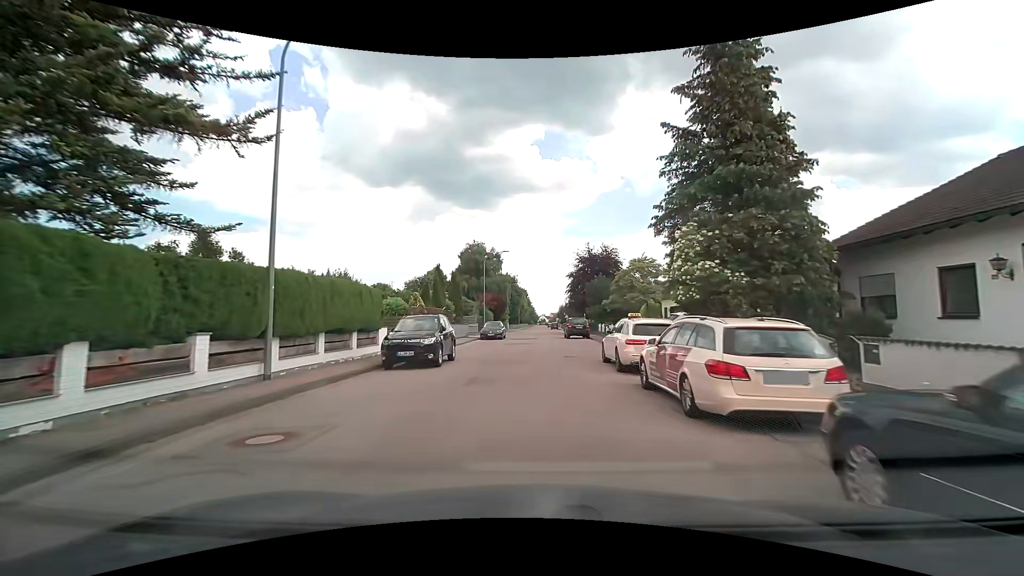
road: residential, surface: asphalt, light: Day
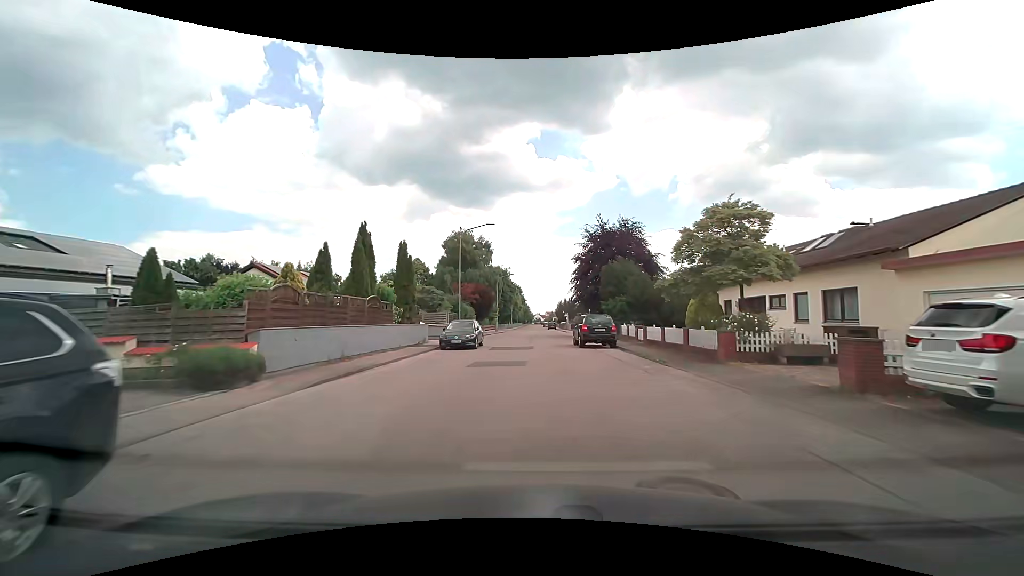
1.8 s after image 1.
(0.0, +15.3) m; 0°
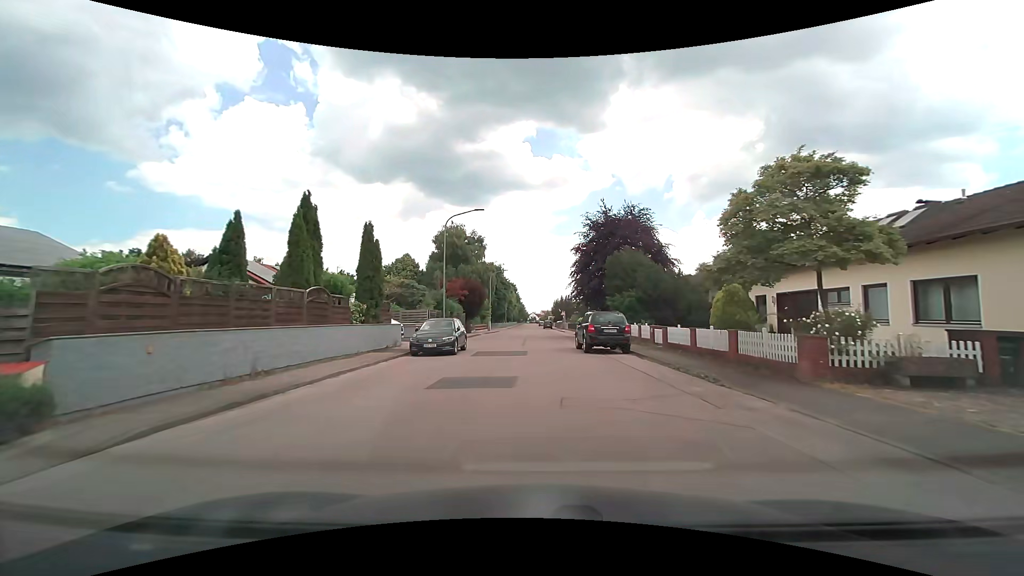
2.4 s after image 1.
(0.0, +5.0) m; 0°
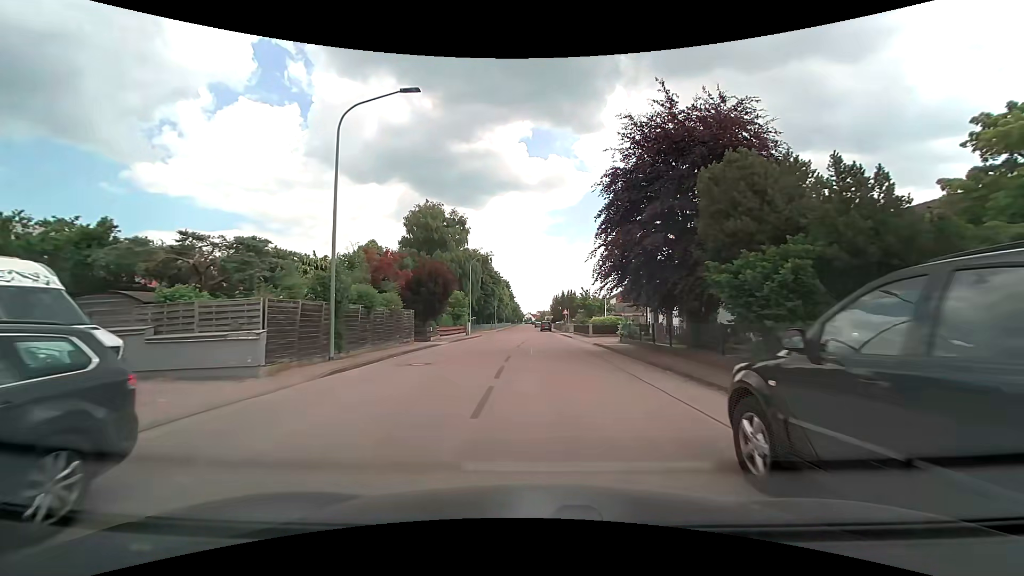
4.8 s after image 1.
(+0.3, +19.3) m; +1°
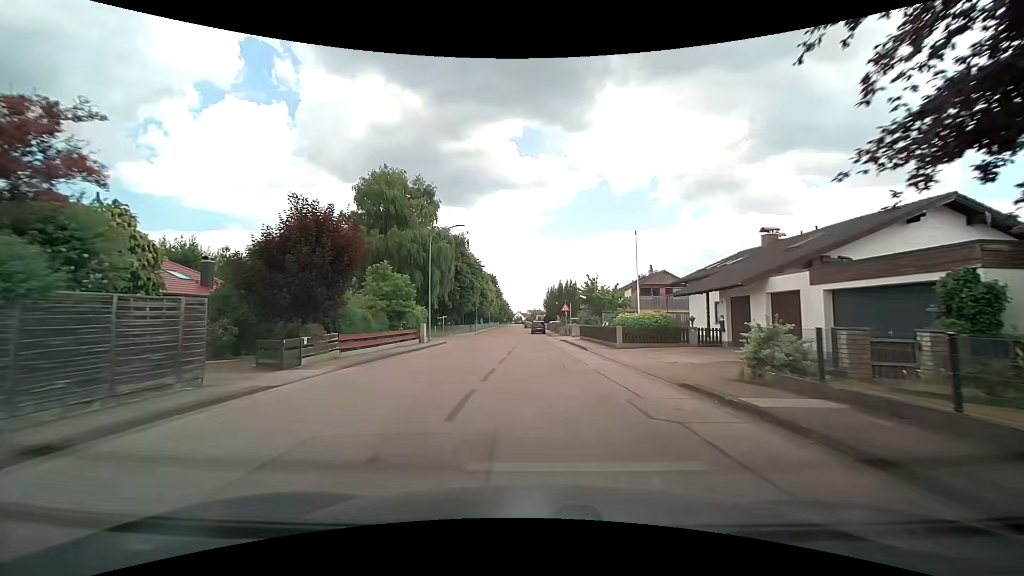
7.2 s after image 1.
(+0.1, +18.4) m; +1°
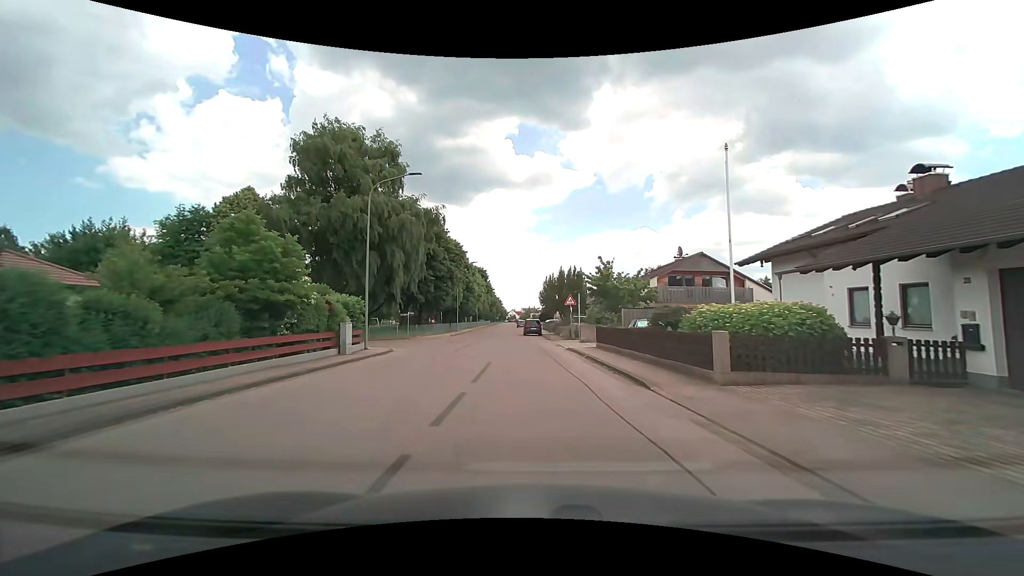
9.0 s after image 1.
(0.0, +14.3) m; 0°
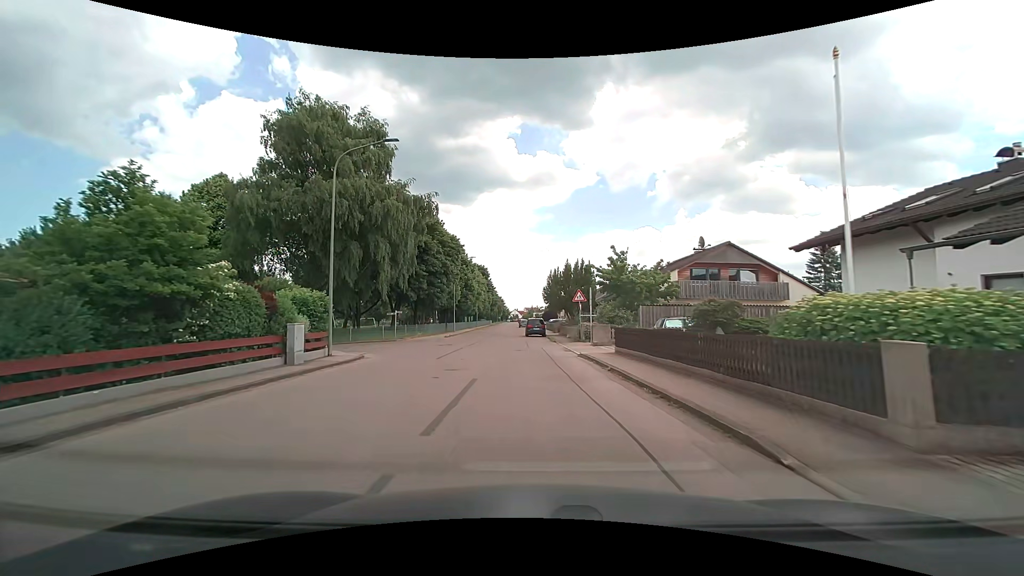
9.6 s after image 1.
(0.0, +5.2) m; 0°
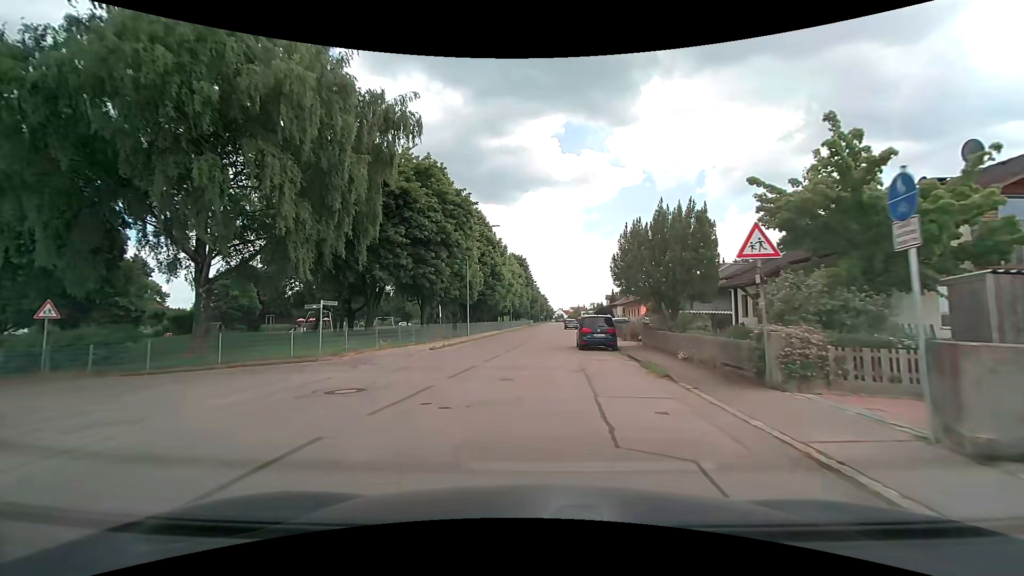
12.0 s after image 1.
(-0.7, +21.0) m; -5°
